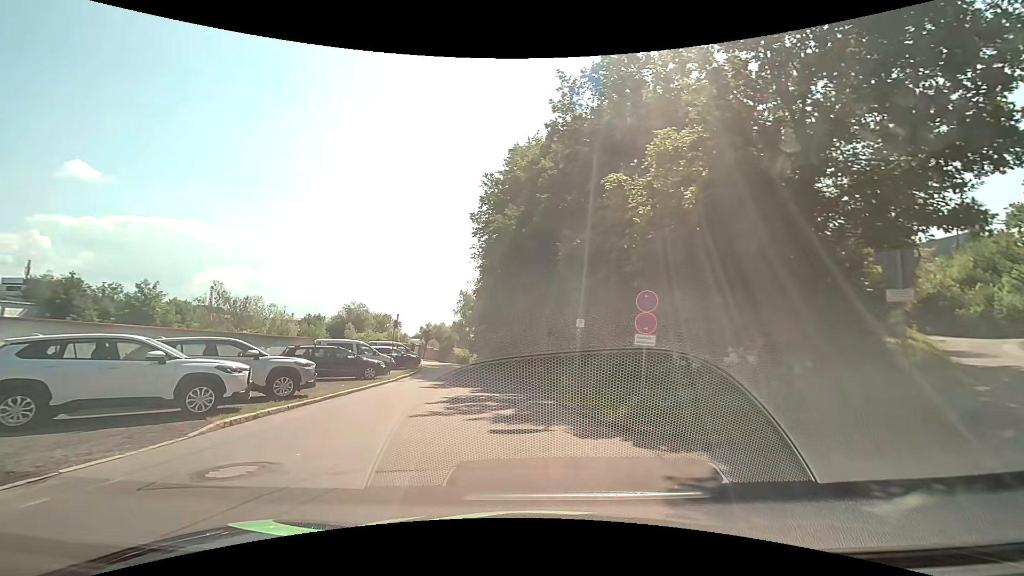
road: service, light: Day
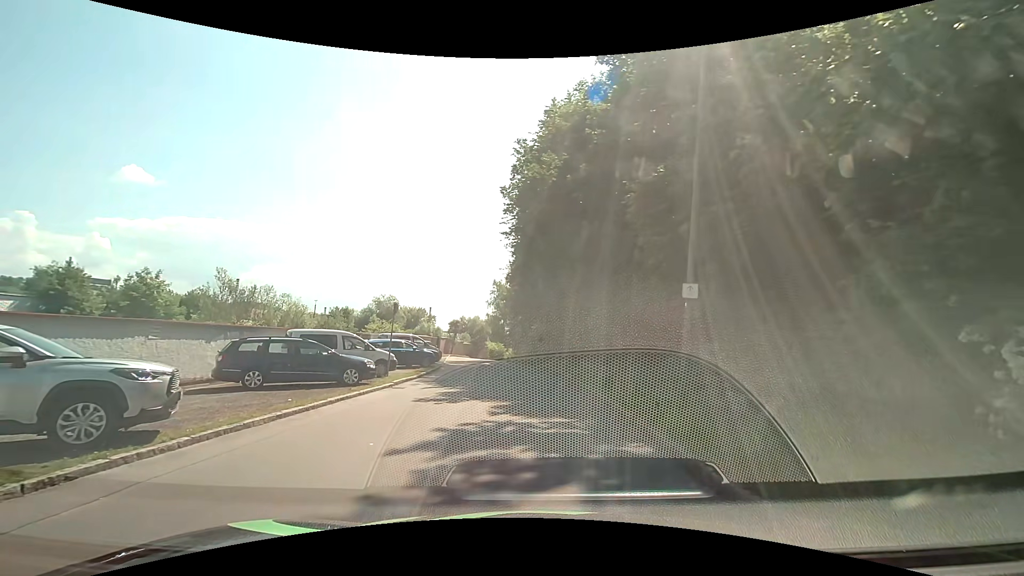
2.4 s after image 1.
(-0.3, +7.3) m; -4°
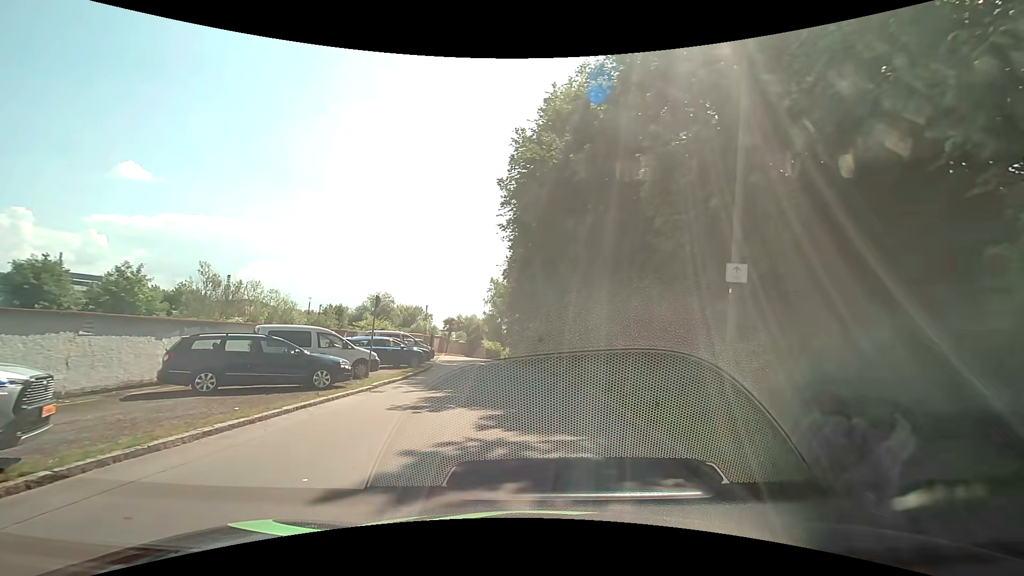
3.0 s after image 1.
(0.0, +2.0) m; 0°
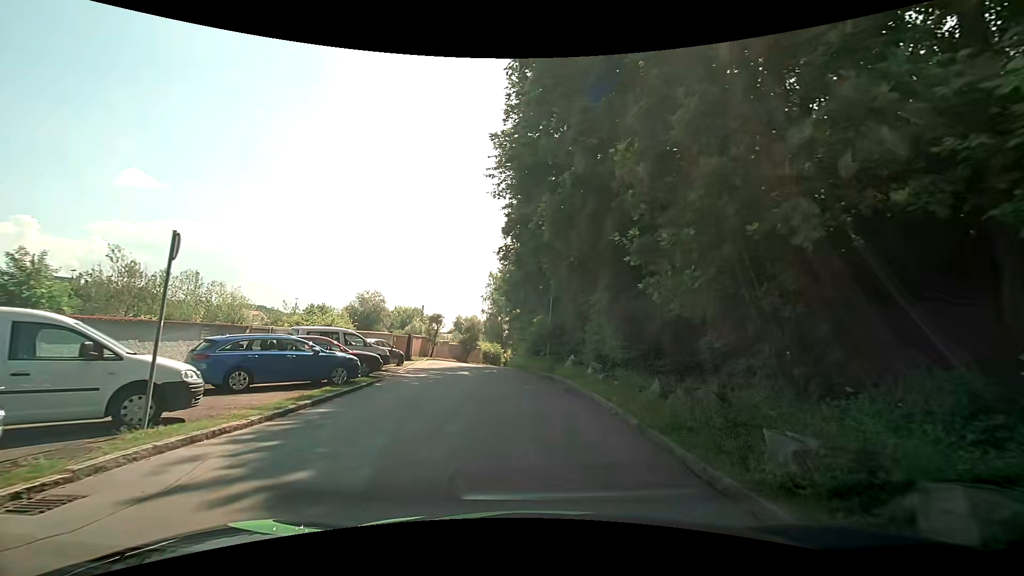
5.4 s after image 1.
(0.0, +10.3) m; 0°
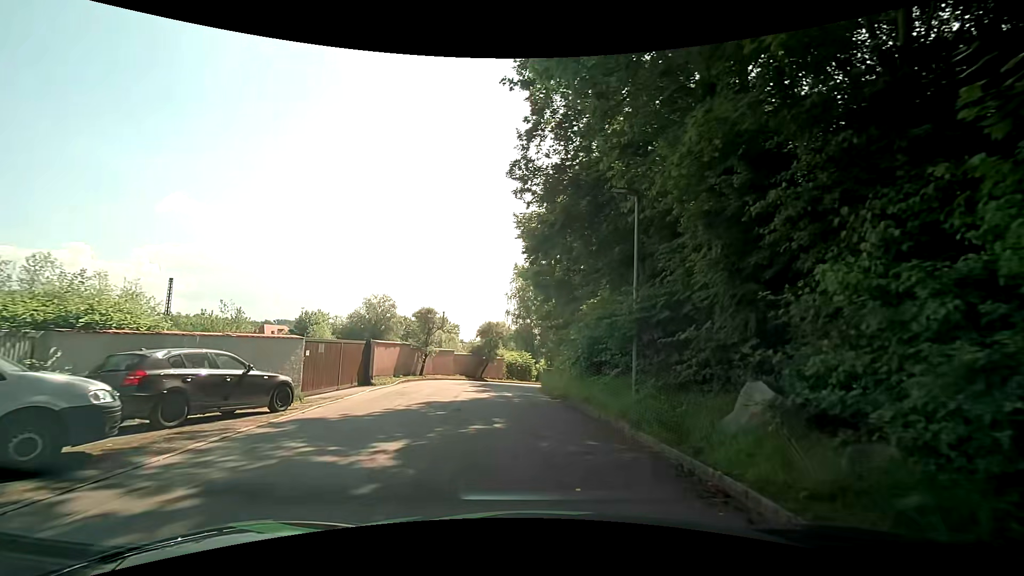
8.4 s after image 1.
(-0.4, +16.1) m; -3°
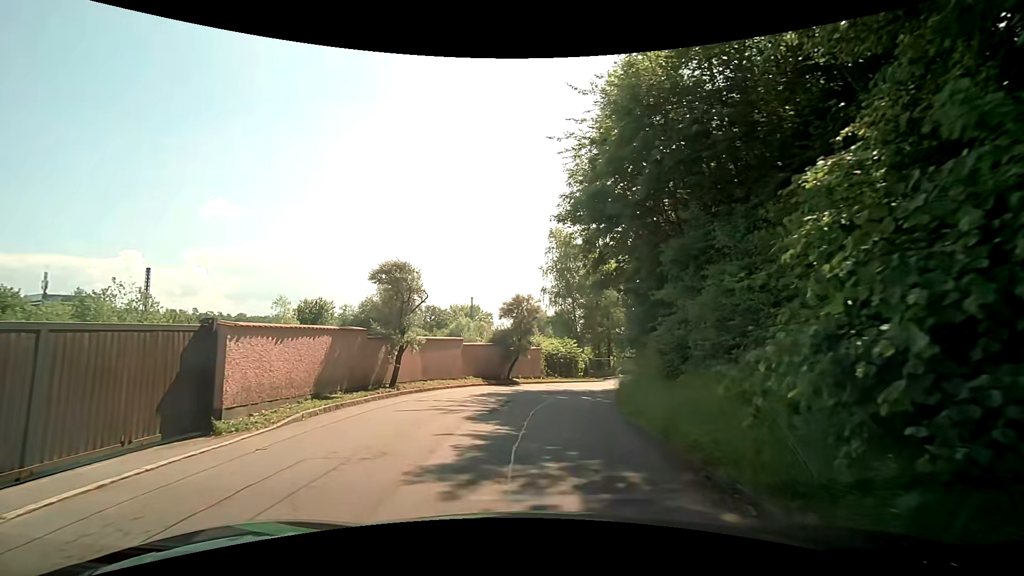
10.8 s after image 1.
(-0.9, +13.4) m; -5°
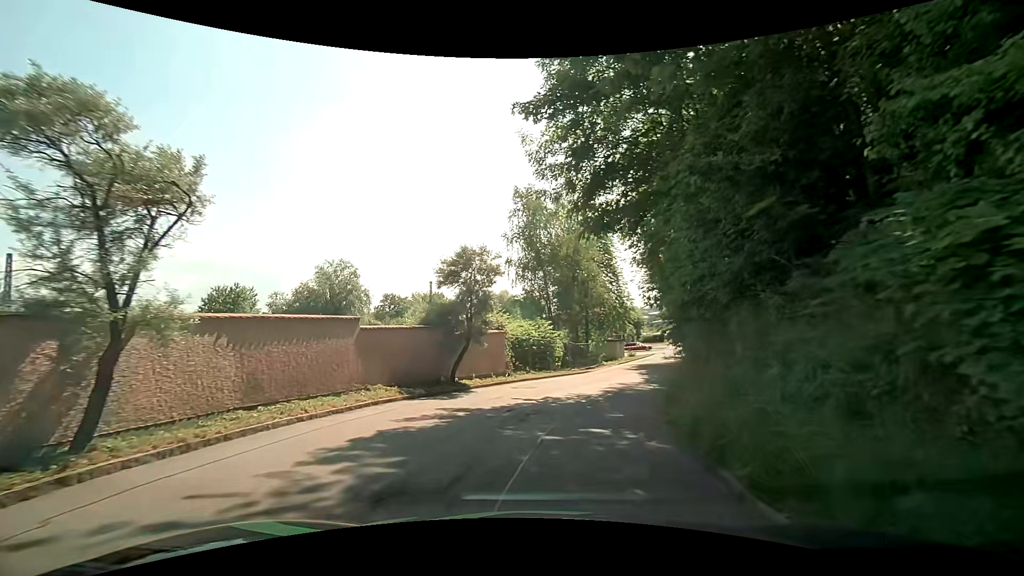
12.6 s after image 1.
(+0.2, +10.2) m; +5°
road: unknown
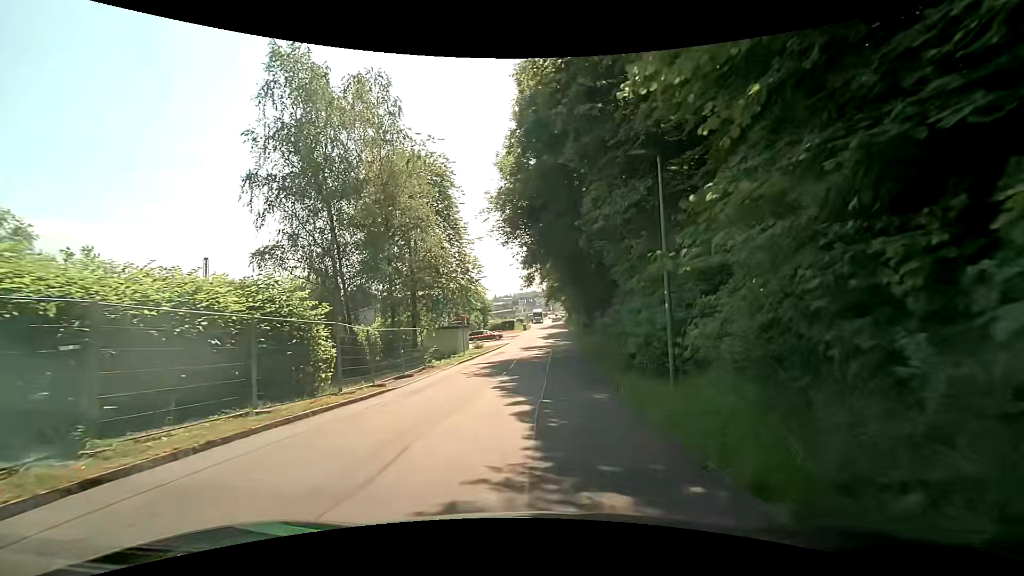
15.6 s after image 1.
(+2.4, +18.9) m; +17°
(0, +10) (+1, +20) (+1, +30) (+1, +40) (+2, +50) (+2, +60) (+3, +70) (+3, +80) (+4, +90) (+4, +100) m
